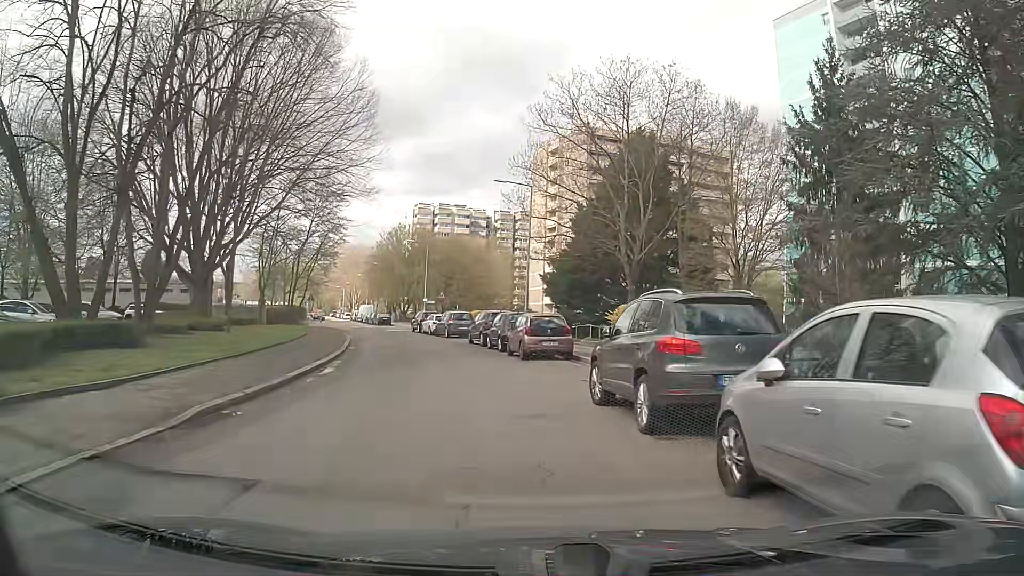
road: residential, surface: asphalt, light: Day
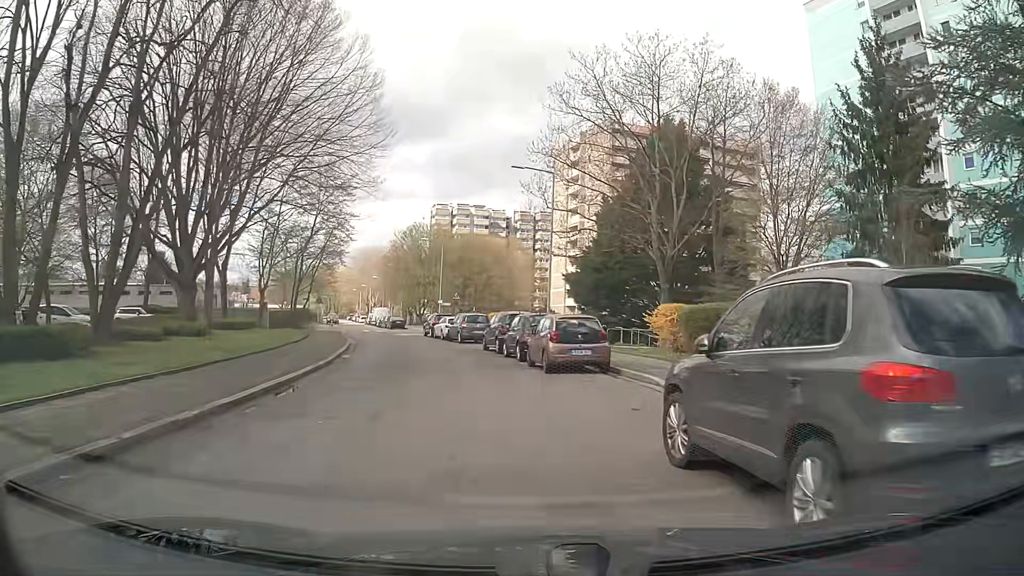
(-0.1, +4.3) m; -2°
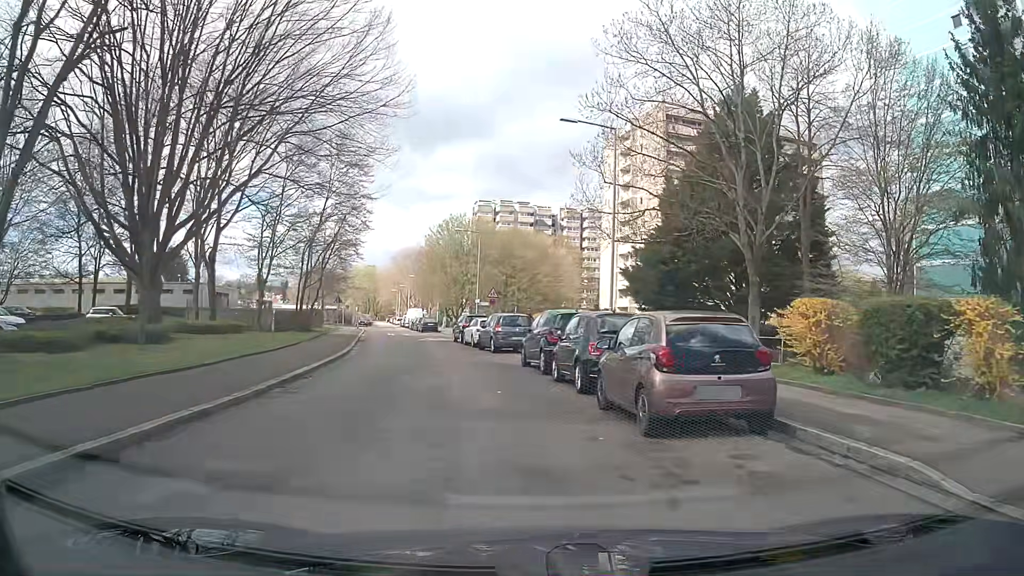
(-0.3, +8.8) m; -4°
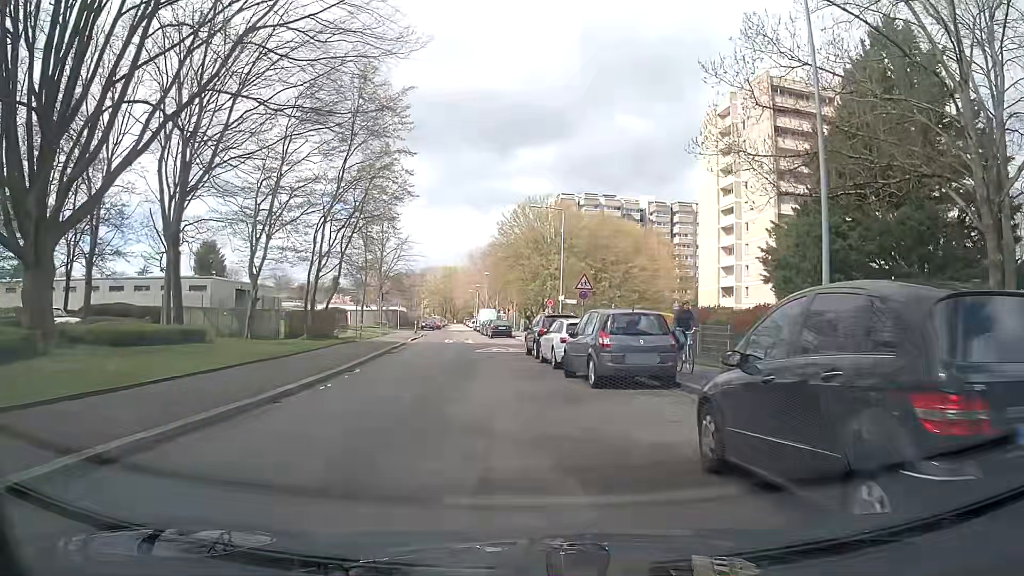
(-0.9, +13.3) m; -7°
(0, +10) (-1, +20) (-2, +30) (-4, +40) (-5, +50) (-6, +60) (-8, +70) (-9, +79) (-10, +89) (-11, +99) m
